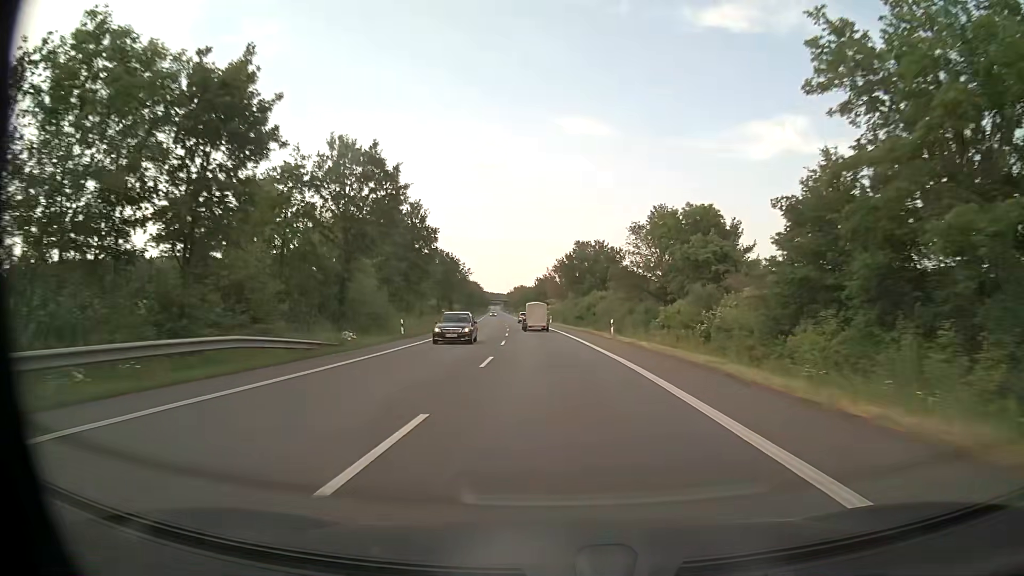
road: primary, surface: asphalt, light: Day
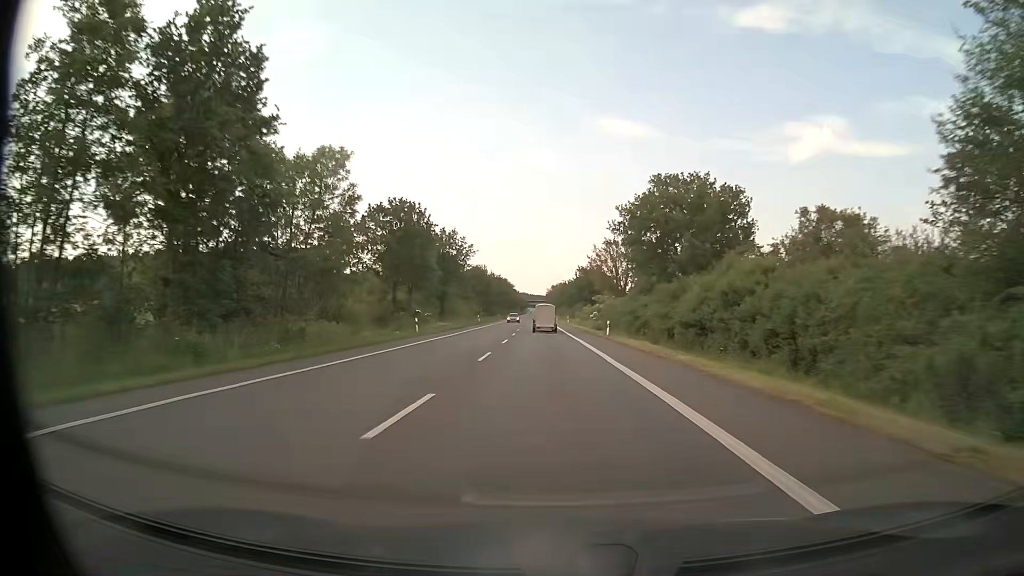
(-1.3, +46.7) m; -3°
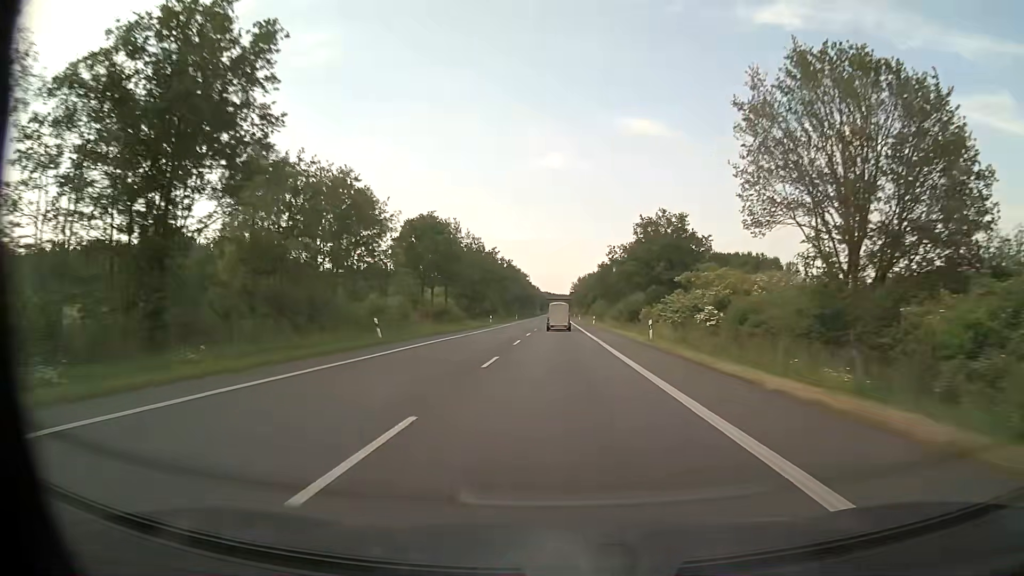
(-1.7, +63.5) m; -2°
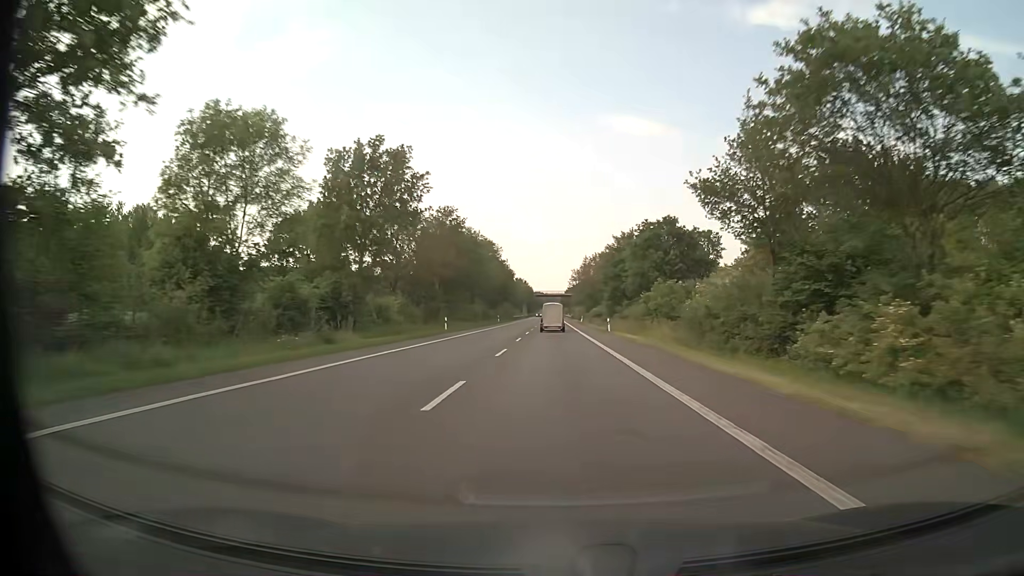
(0.0, +80.6) m; 0°
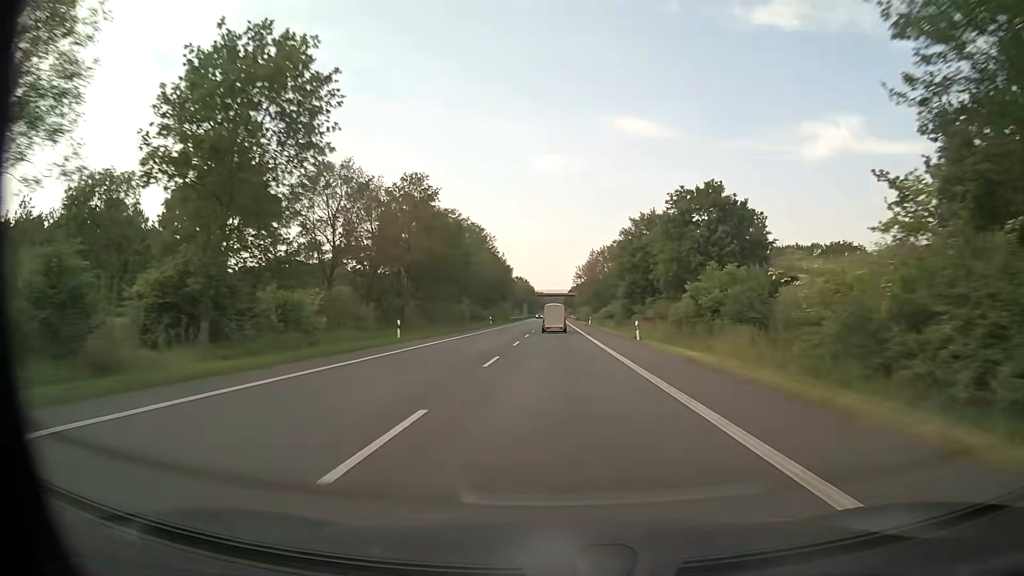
(0.0, +16.1) m; 0°
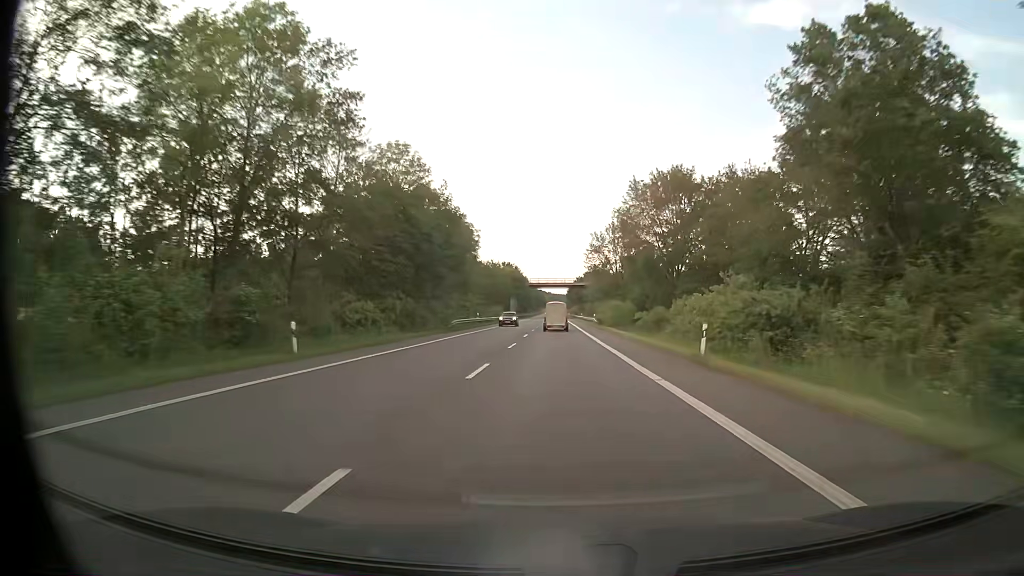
(-0.1, +64.5) m; 0°
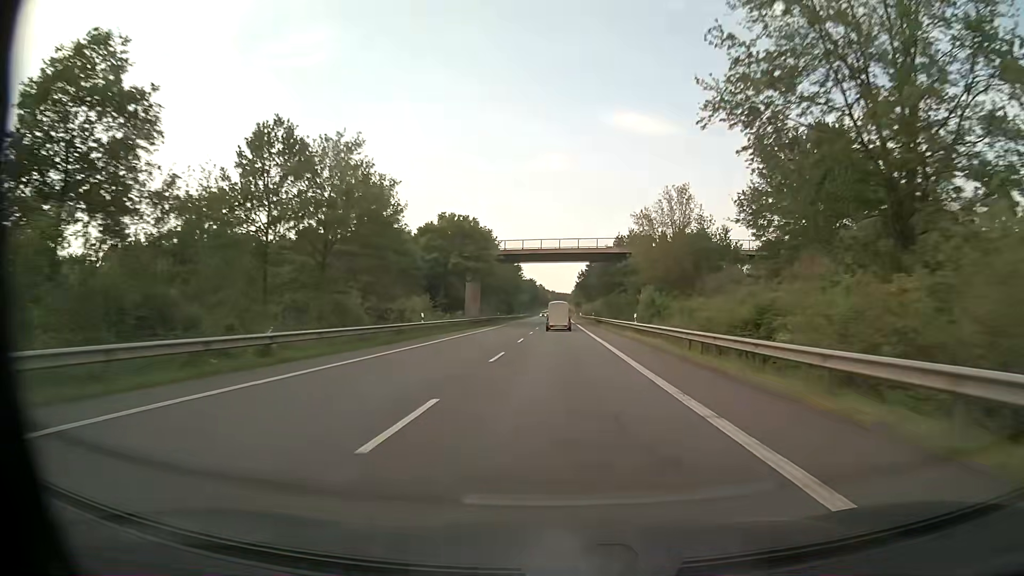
(+0.1, +80.2) m; 0°
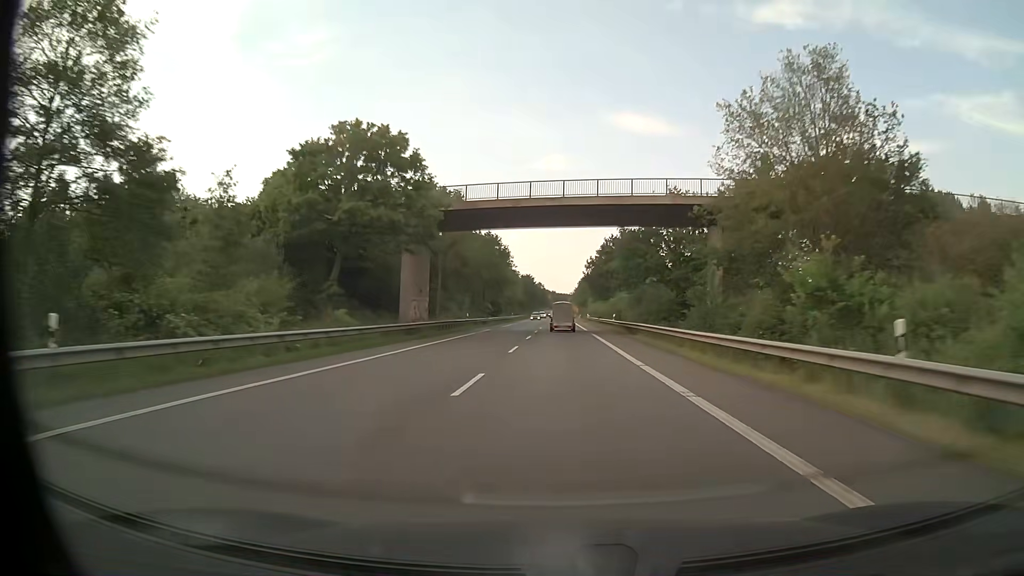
(-0.1, +32.0) m; 0°
(0, +10) (0, +20) (0, +30) (0, +40) (0, +50) (0, +60) (0, +70) (0, +80) (0, +90) (0, +100) m
